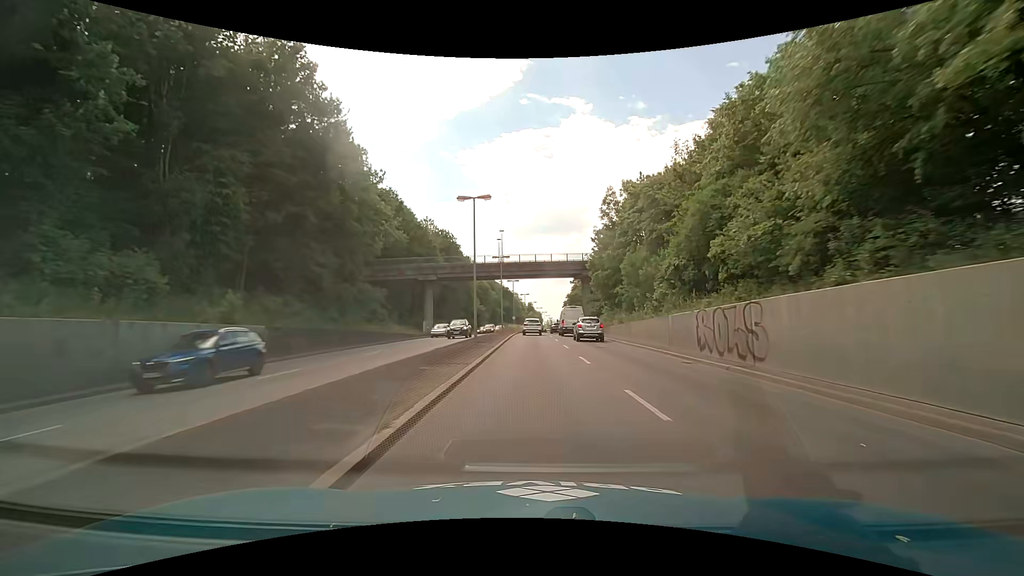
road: primary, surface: asphalt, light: Day
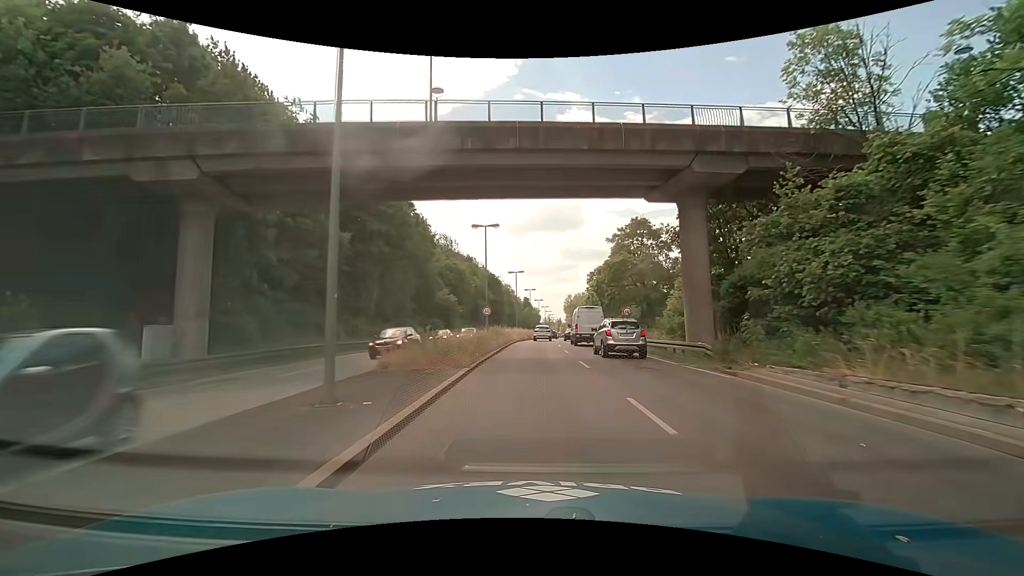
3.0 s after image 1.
(-0.1, +46.0) m; +1°
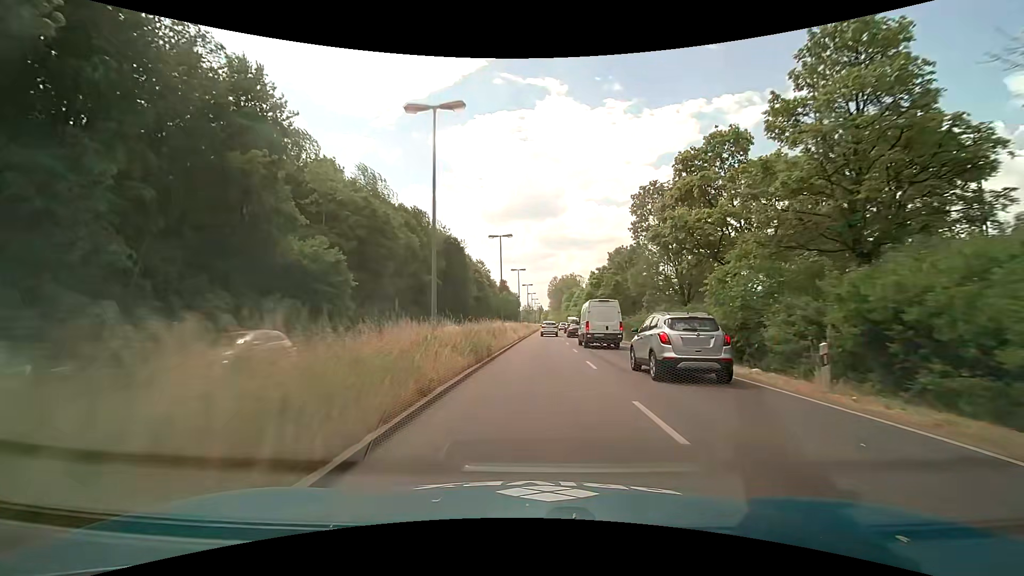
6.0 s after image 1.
(+0.3, +45.6) m; +2°
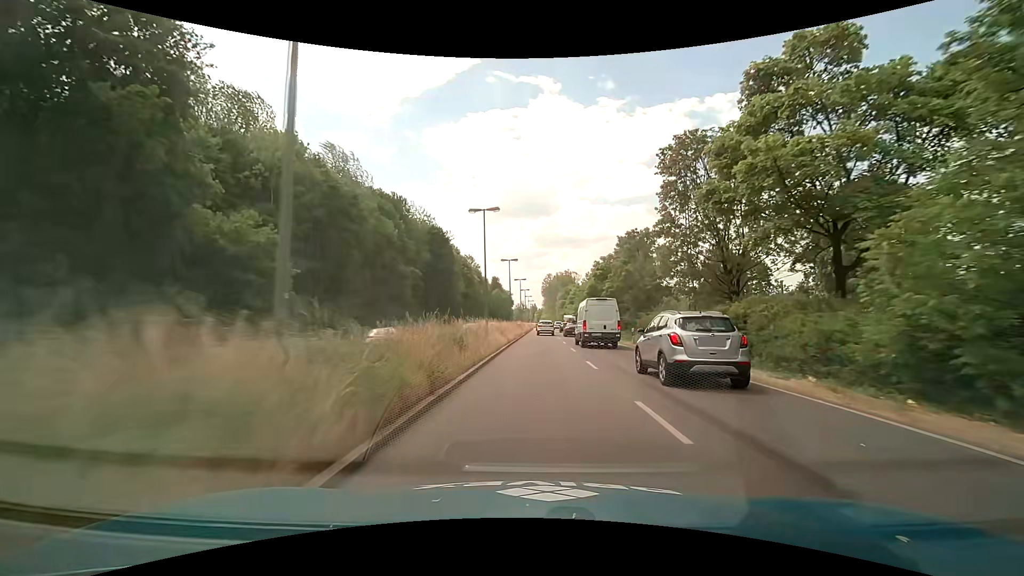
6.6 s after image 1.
(+0.1, +9.1) m; +1°
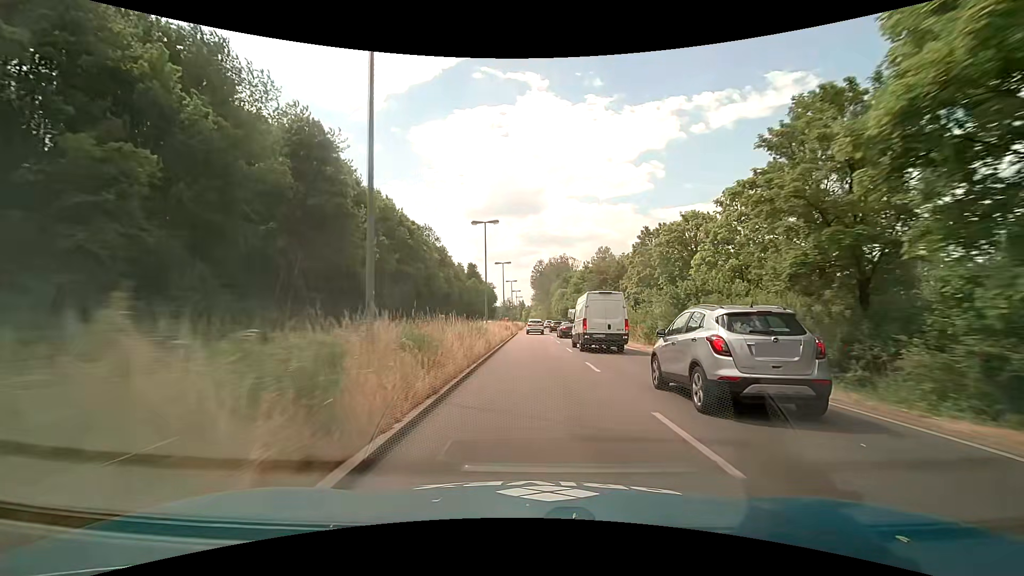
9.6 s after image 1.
(+1.1, +46.3) m; +2°
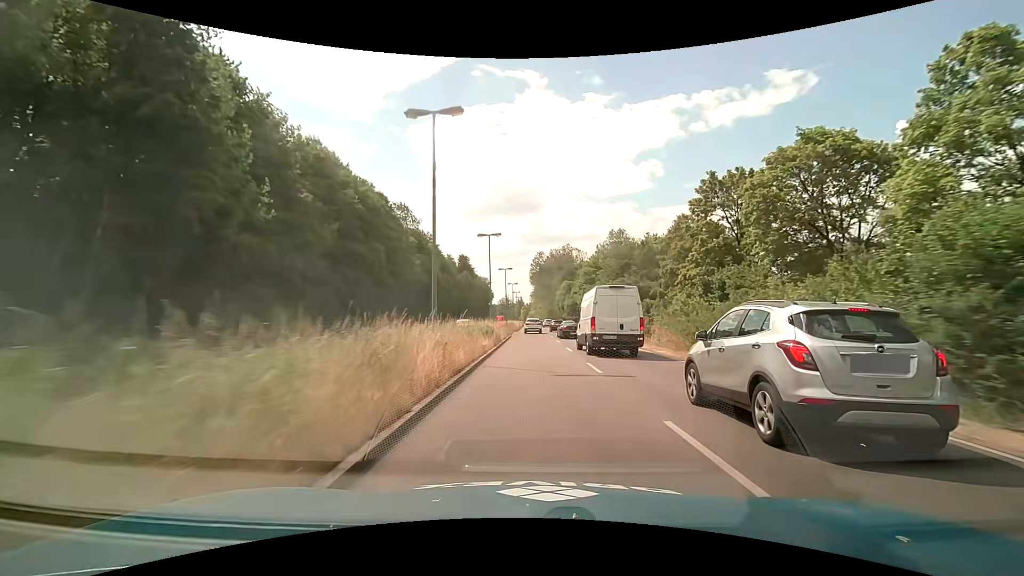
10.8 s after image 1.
(0.0, +18.7) m; +1°
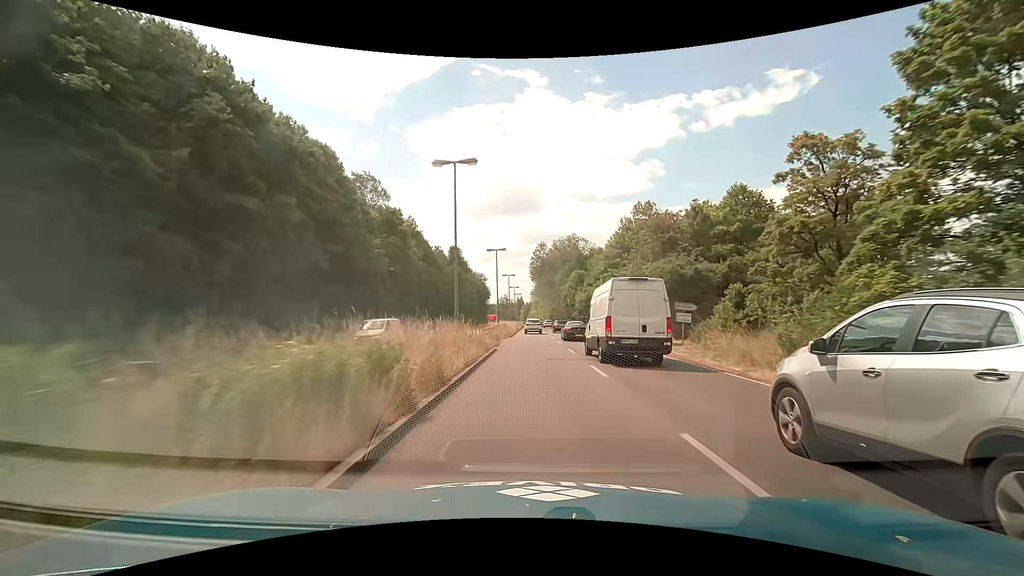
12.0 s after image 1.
(-0.2, +18.8) m; -1°
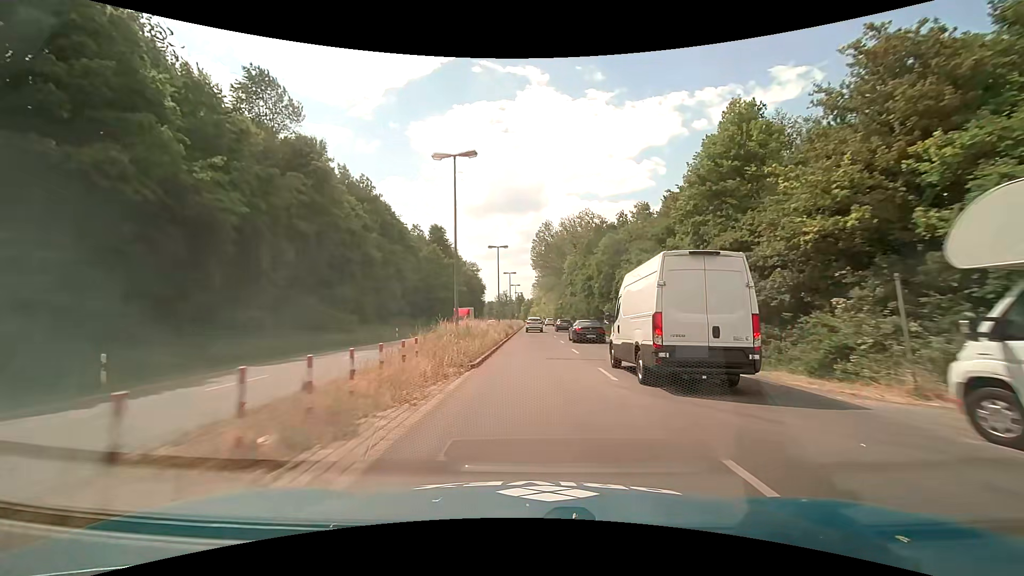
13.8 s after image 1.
(-0.1, +28.2) m; 0°
(0, +10) (0, +20) (0, +30) (0, +40) (0, +50) (-1, +60) (-1, +70) (-1, +80) (-1, +90) (-1, +100) m
